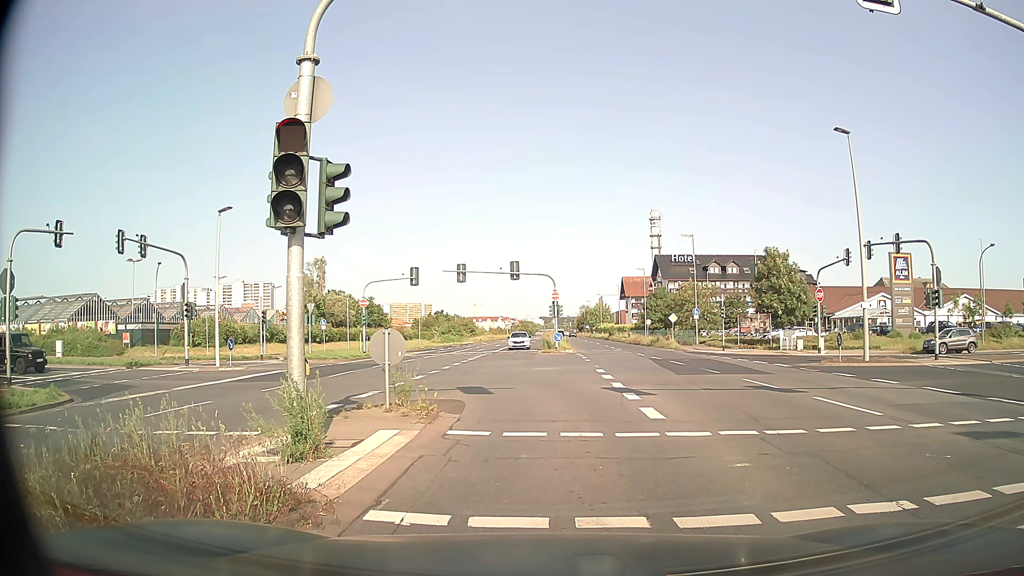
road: primary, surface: asphalt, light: Day
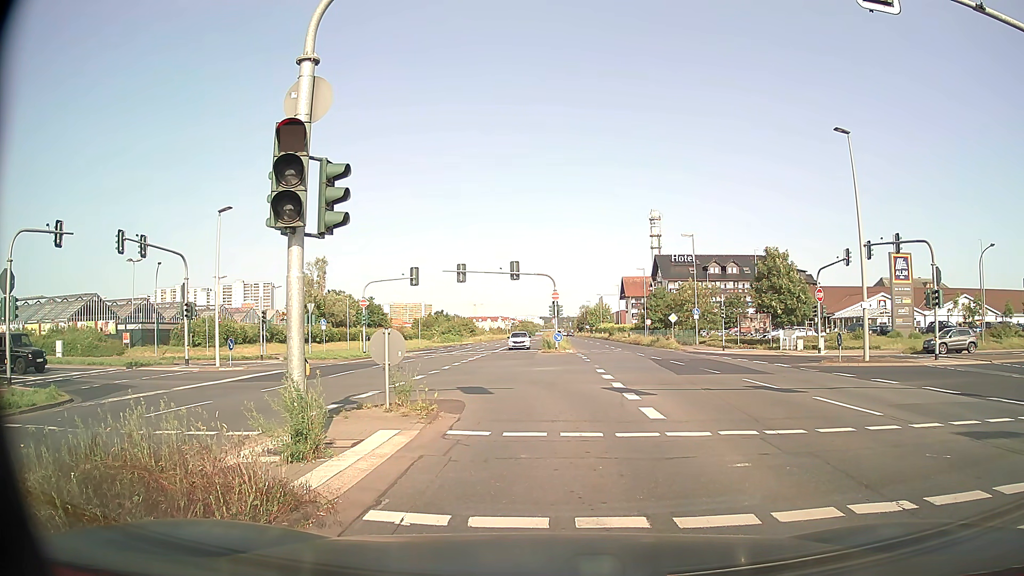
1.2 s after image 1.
(0.0, 0.0) m; 0°
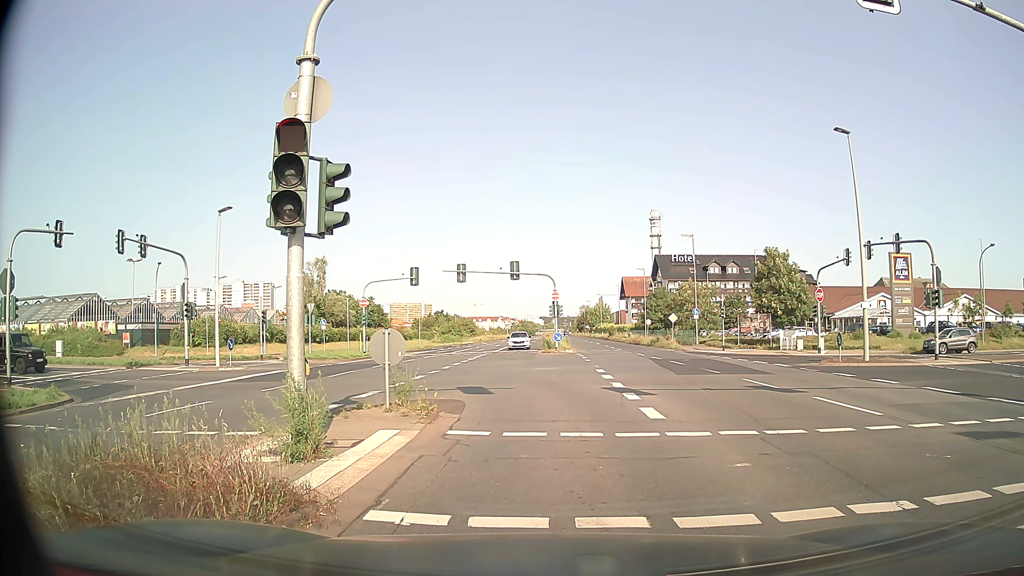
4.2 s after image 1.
(0.0, 0.0) m; 0°
(0, +10) (-1, +20) (-6, +29) (-13, +35) (-23, +39) (-33, +39) (-43, +38) (-53, +37) (-62, +36) (-72, +36) m
